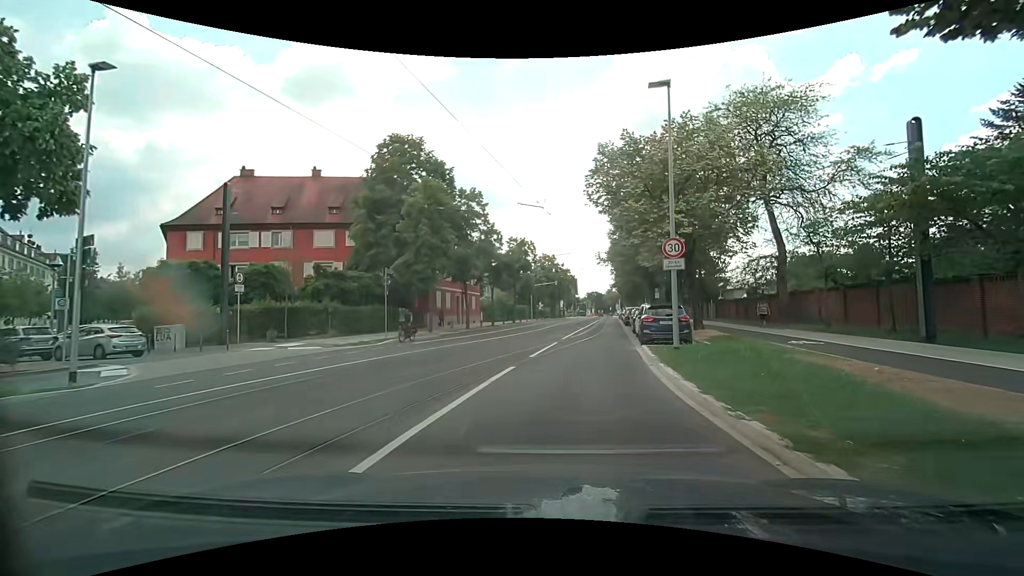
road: secondary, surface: asphalt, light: Day
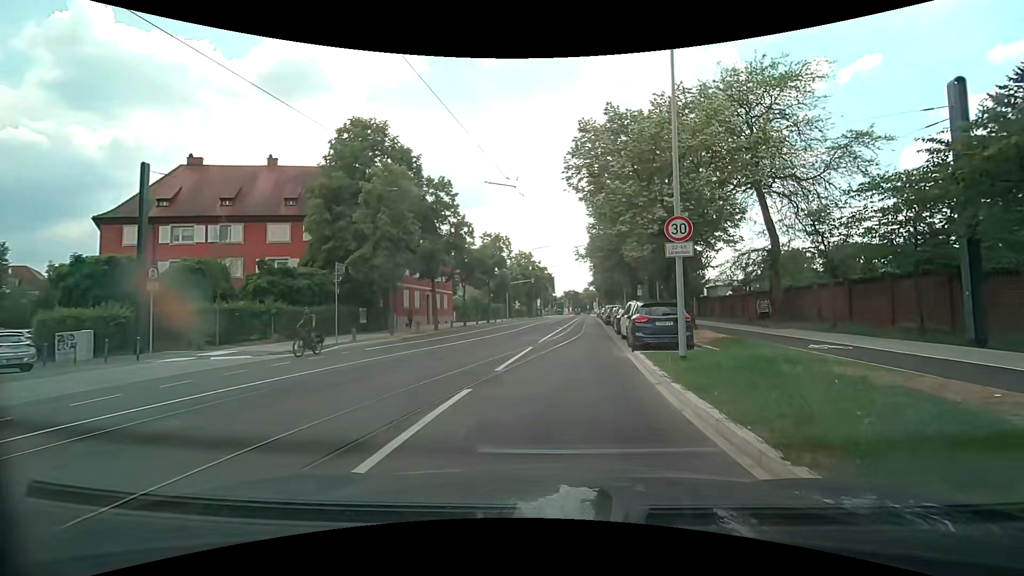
(+0.1, +3.4) m; +2°
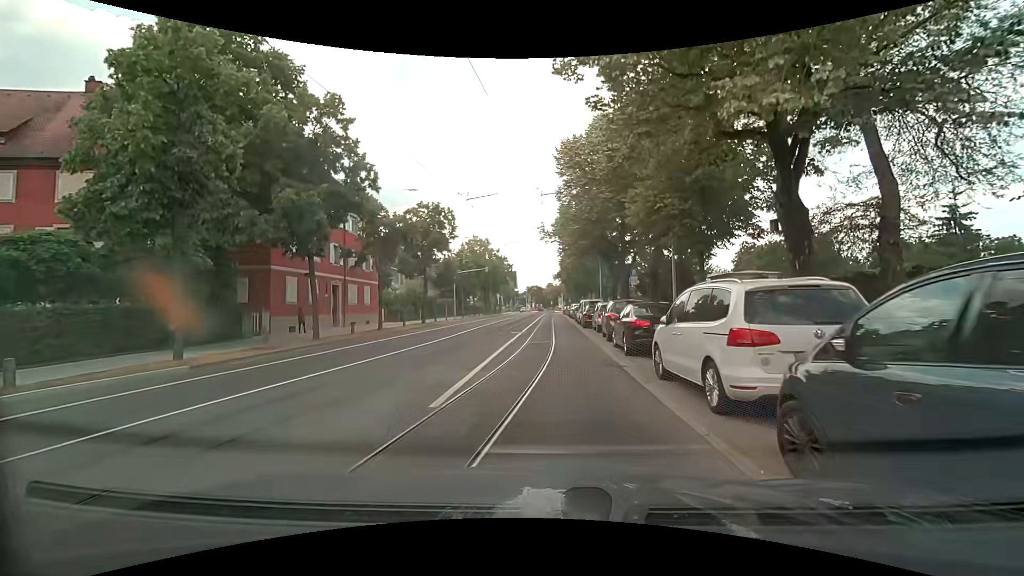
(+0.6, +14.5) m; +4°
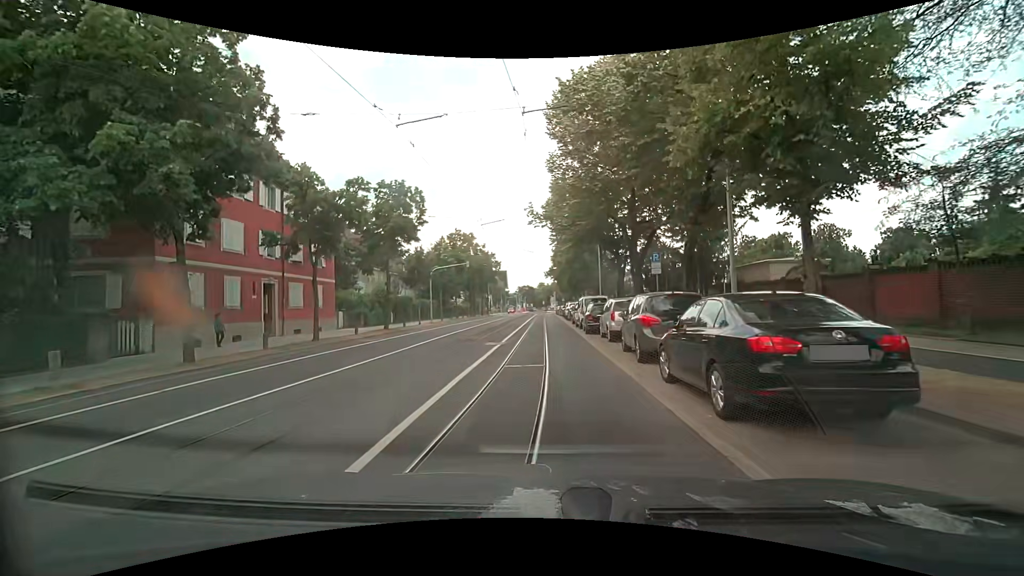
(+0.1, +8.0) m; +2°
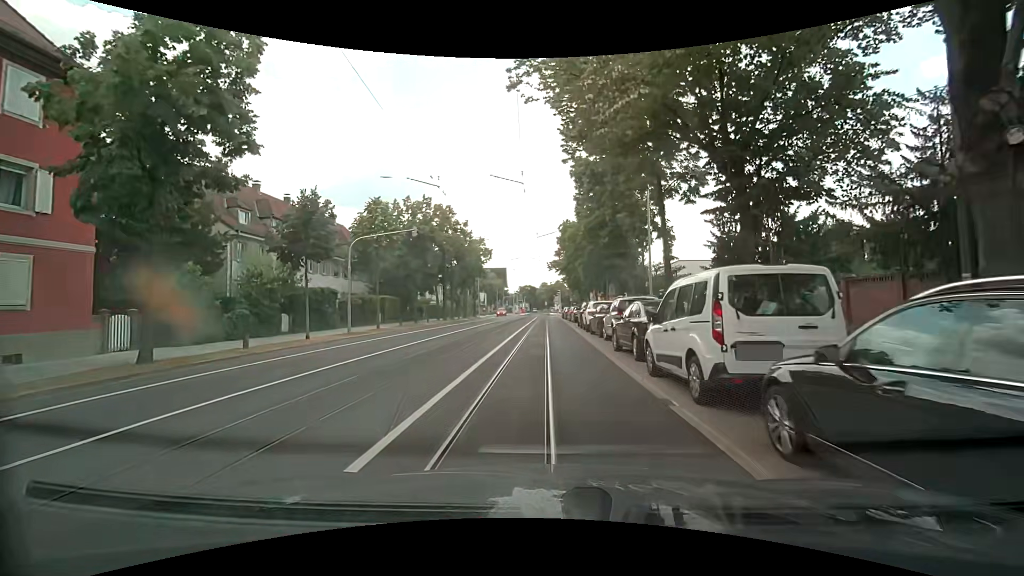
(-0.3, +21.7) m; -2°
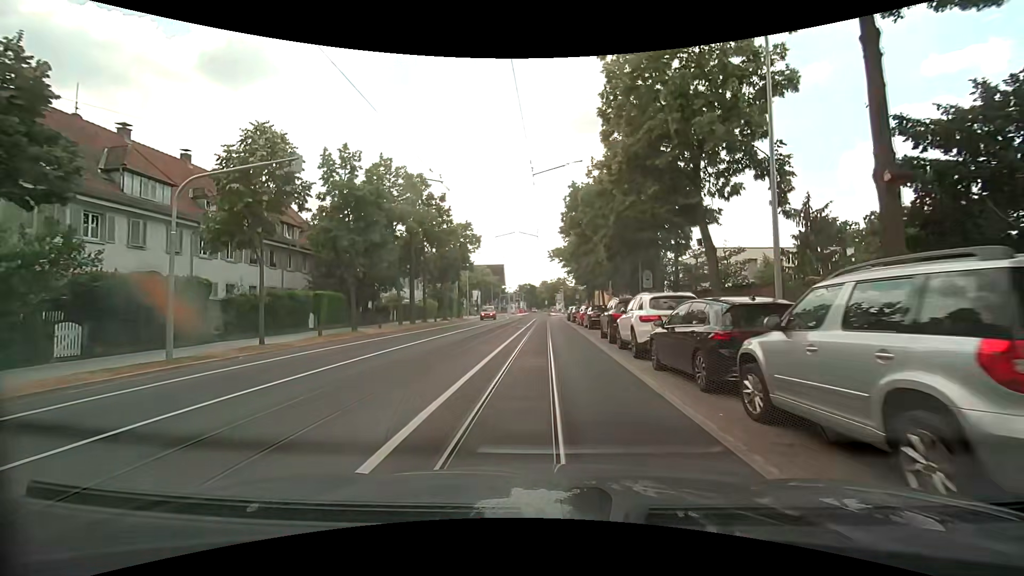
(+0.1, +13.9) m; +1°
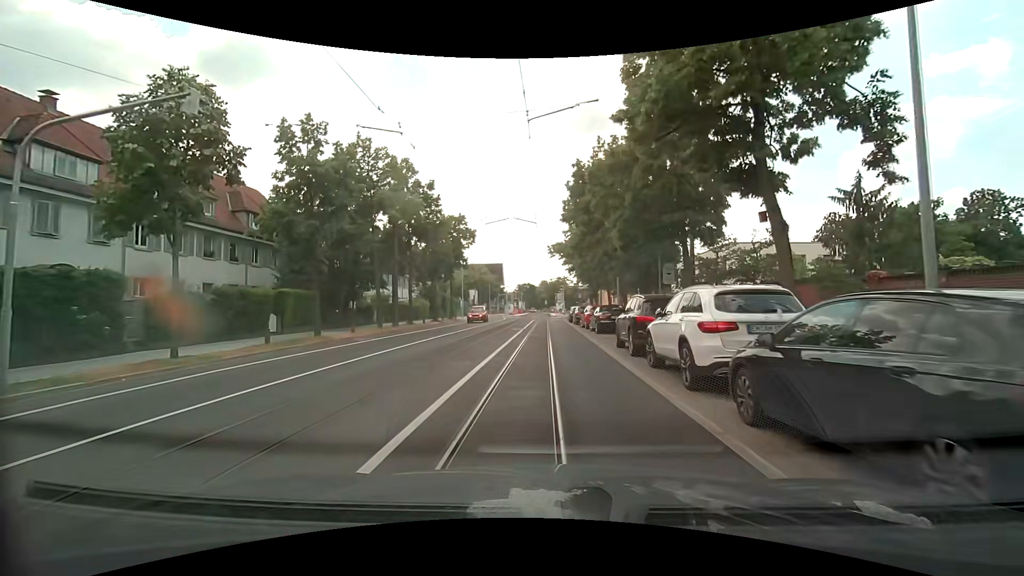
(0.0, +4.7) m; 0°
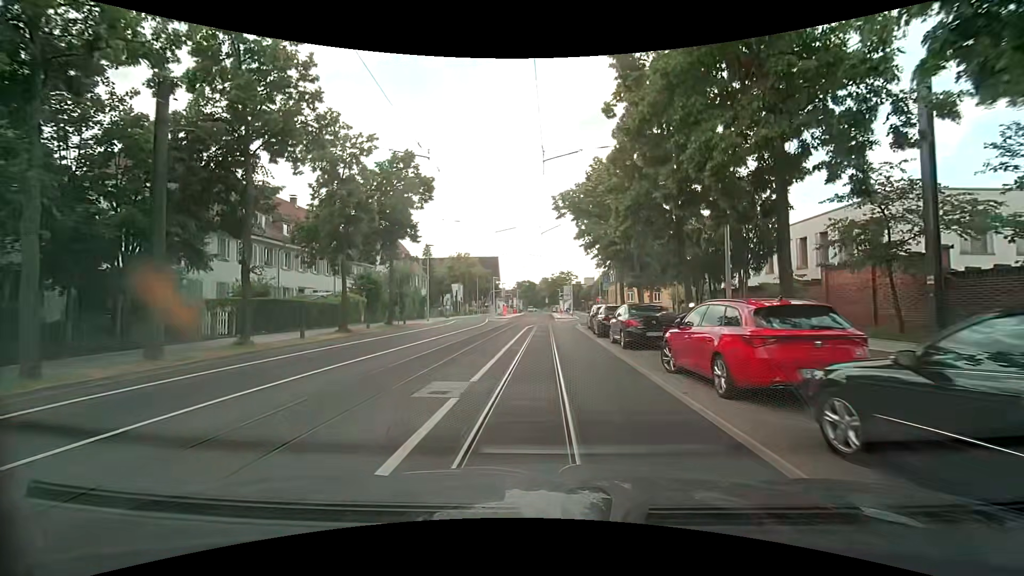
(+0.2, +23.0) m; 0°
(0, +10) (0, +20) (+1, +30) (+1, +40) (+4, +50) (+6, +59) (+7, +69) (+7, +79) (+7, +89) (+7, +99) m
